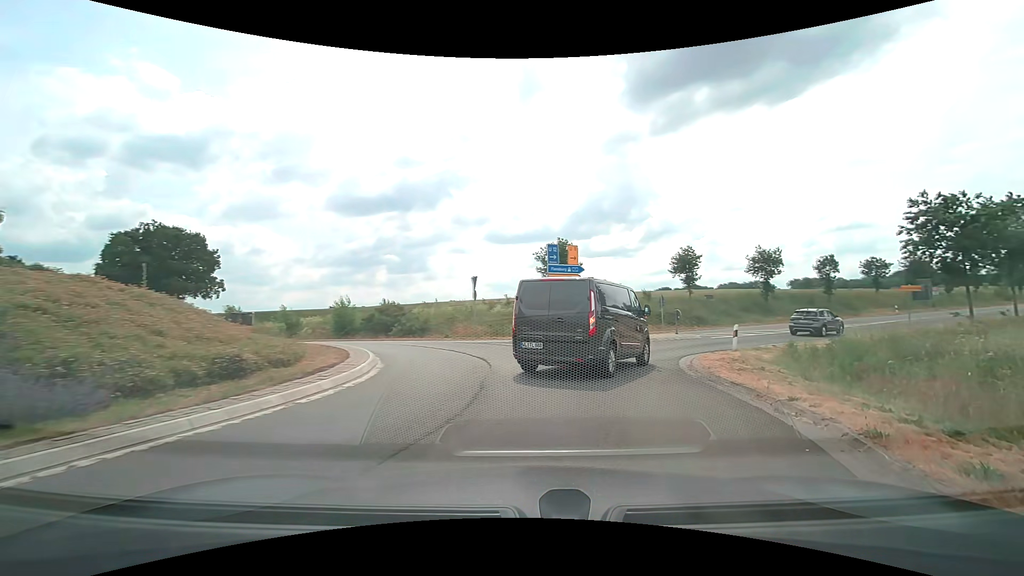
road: secondary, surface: asphalt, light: Day
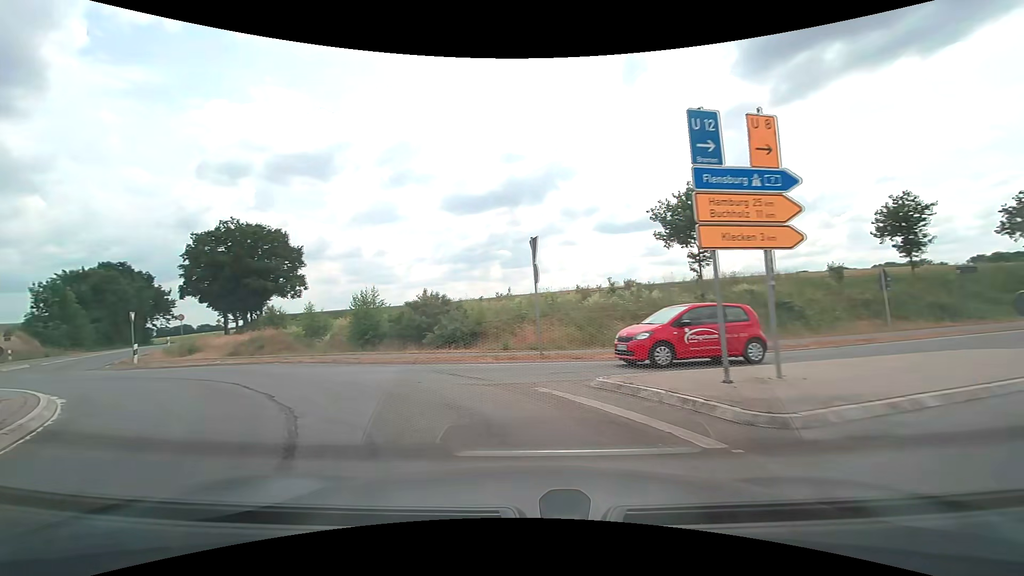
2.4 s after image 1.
(+0.5, +14.5) m; -12°
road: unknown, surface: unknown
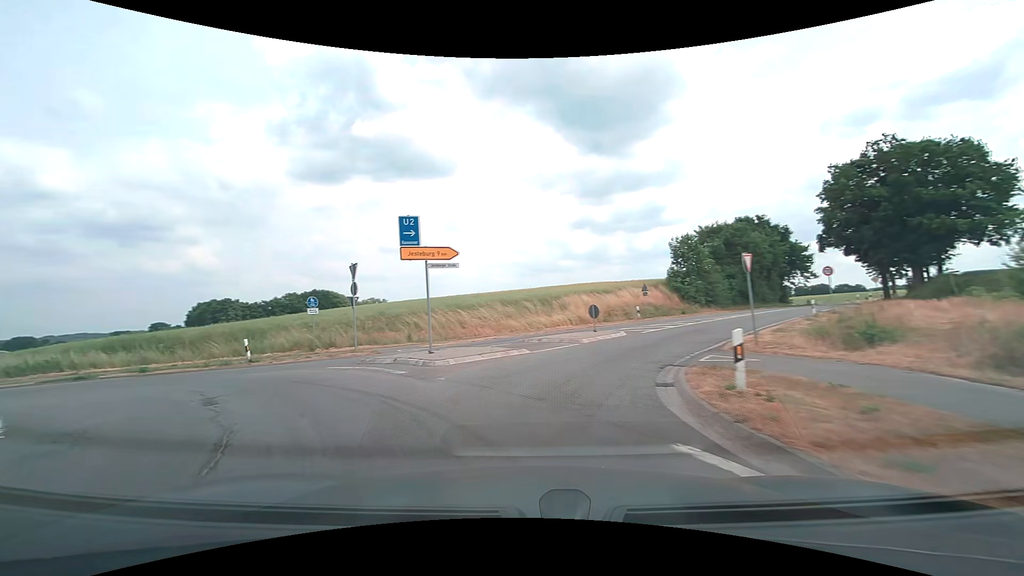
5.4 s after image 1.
(-10.0, +16.5) m; -64°
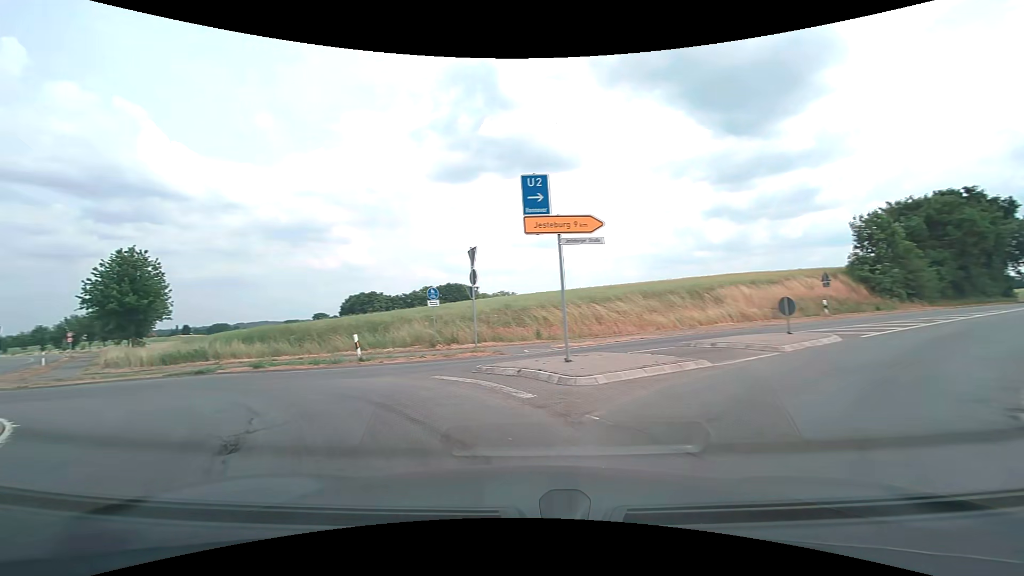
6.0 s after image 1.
(-0.5, +4.2) m; -14°
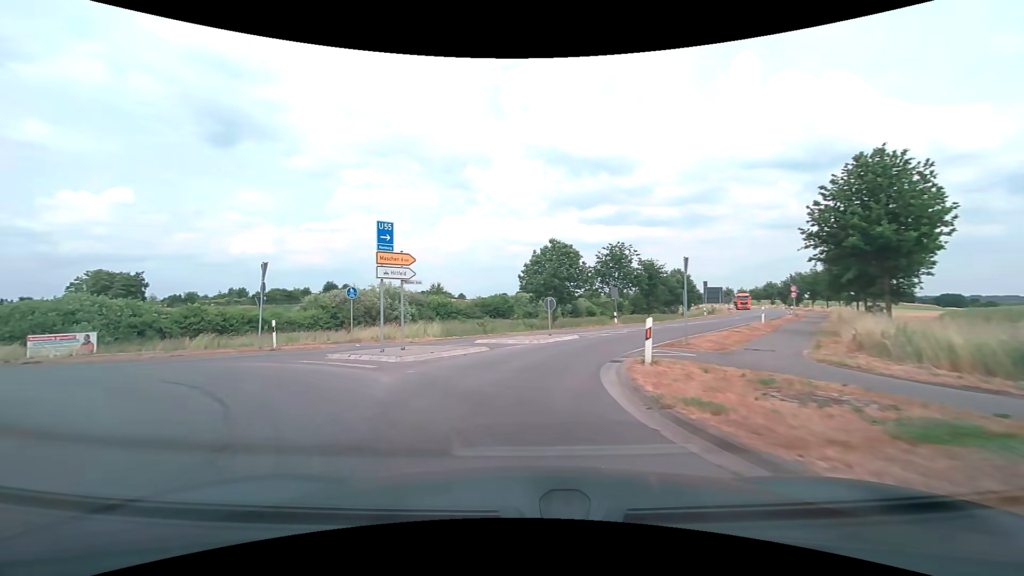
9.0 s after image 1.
(-12.6, +16.2) m; -72°
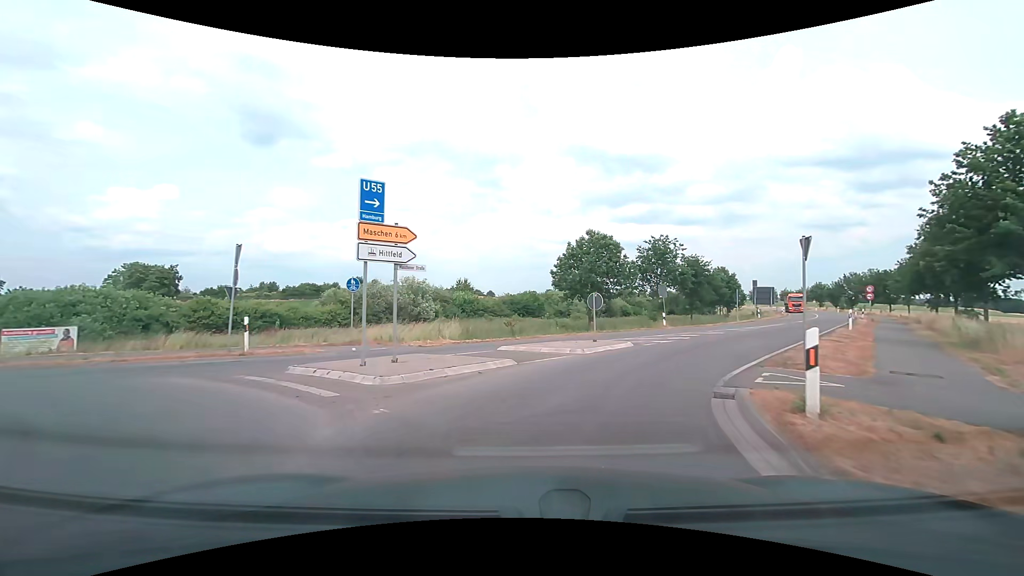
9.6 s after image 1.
(-0.2, +4.7) m; -4°
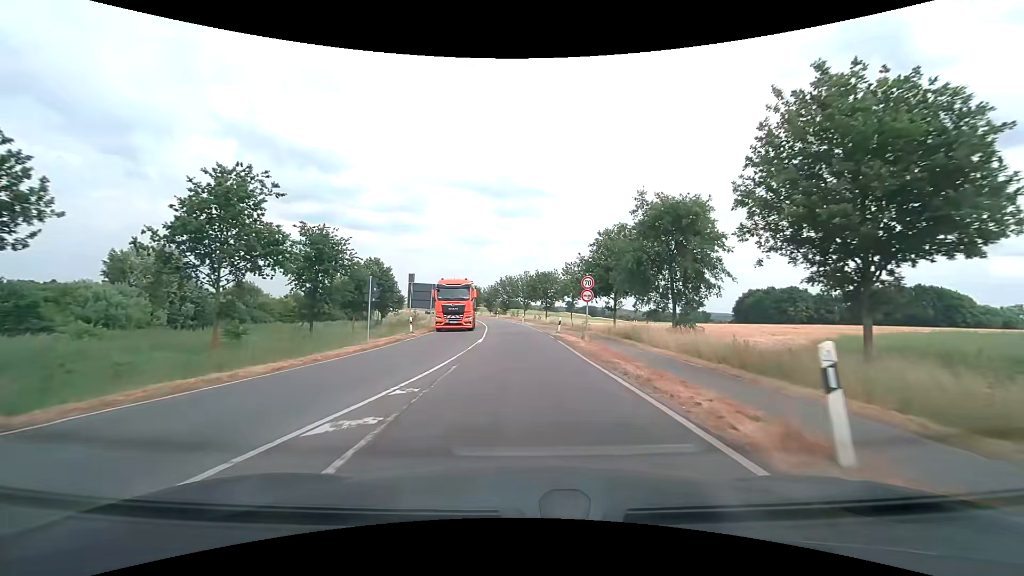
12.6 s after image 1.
(+11.2, +25.5) m; +37°
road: secondary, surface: asphalt
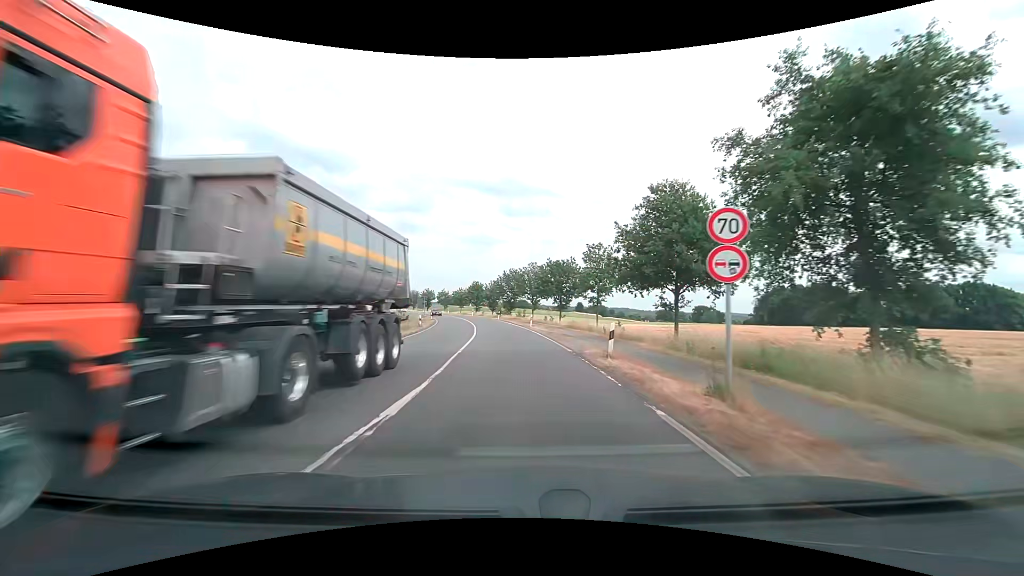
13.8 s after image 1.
(0.0, +15.9) m; -1°
(0, +10) (0, +20) (-1, +30) (-2, +40) (-3, +50) (-4, +60) (-6, +70) (-8, +79) (-11, +89) (-13, +99) m
